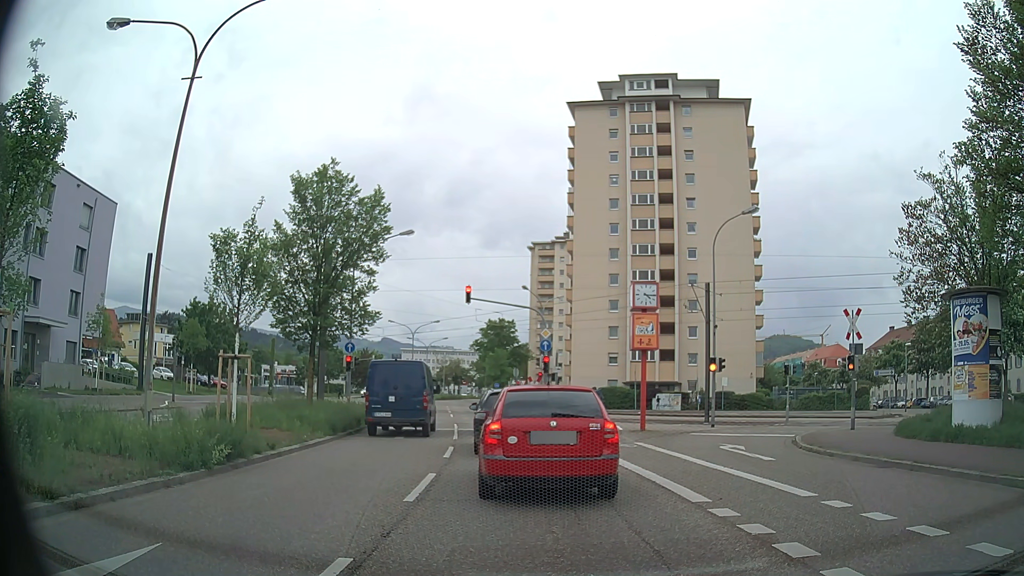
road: secondary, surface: asphalt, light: Day
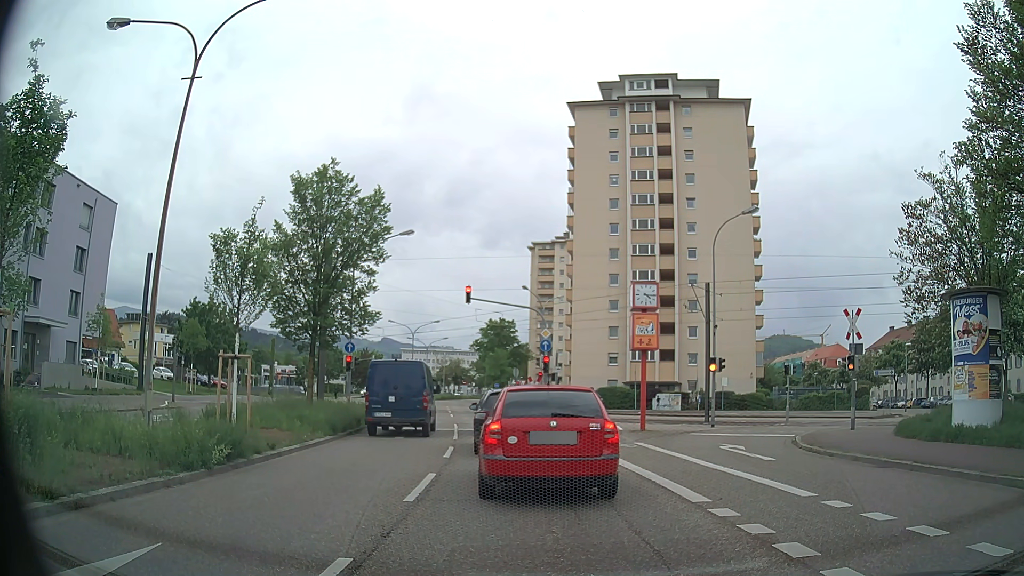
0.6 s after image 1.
(0.0, 0.0) m; 0°
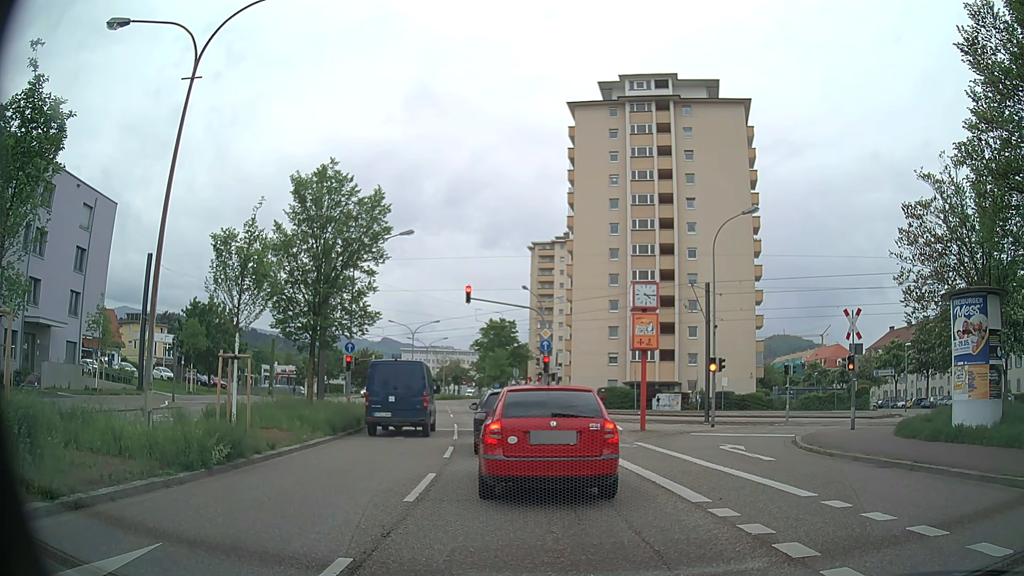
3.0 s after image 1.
(0.0, 0.0) m; 0°
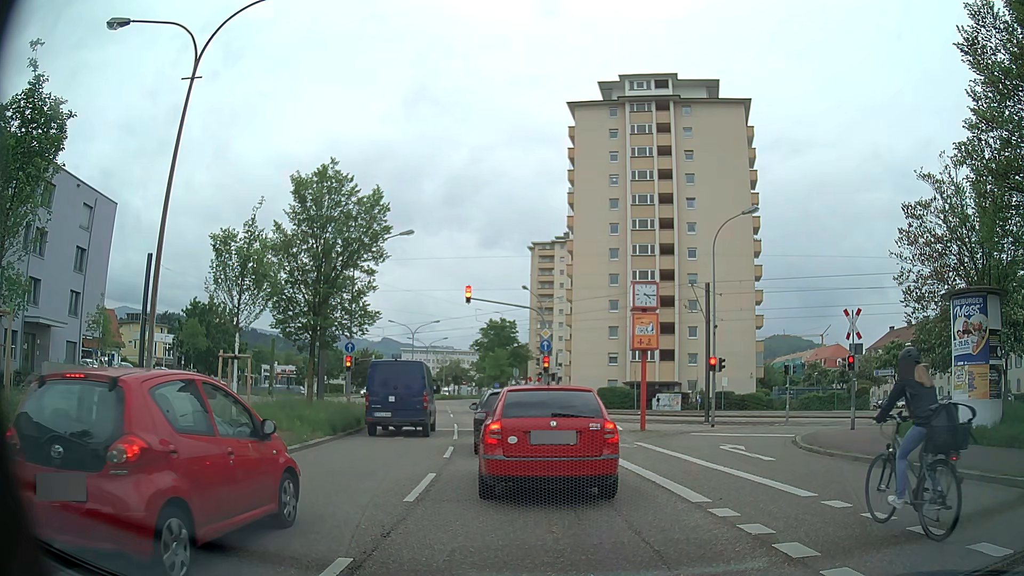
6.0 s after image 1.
(0.0, 0.0) m; 0°
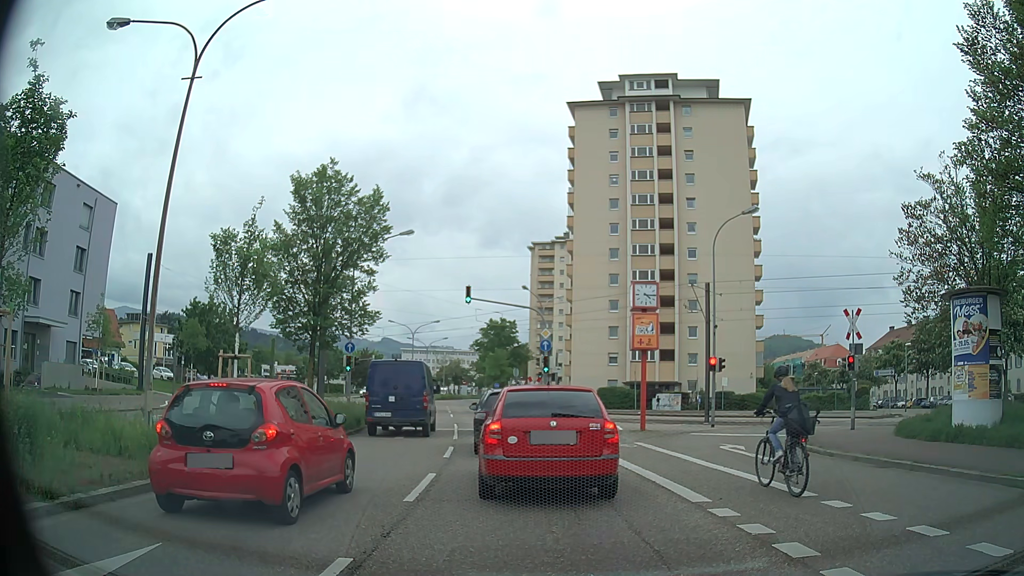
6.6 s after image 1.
(0.0, 0.0) m; 0°
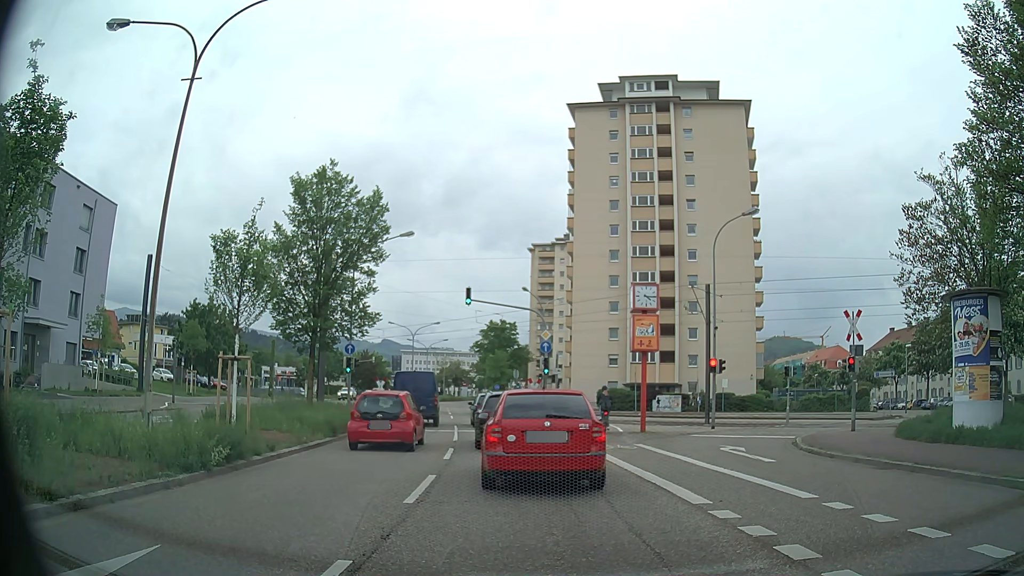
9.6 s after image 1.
(0.0, 0.0) m; 0°
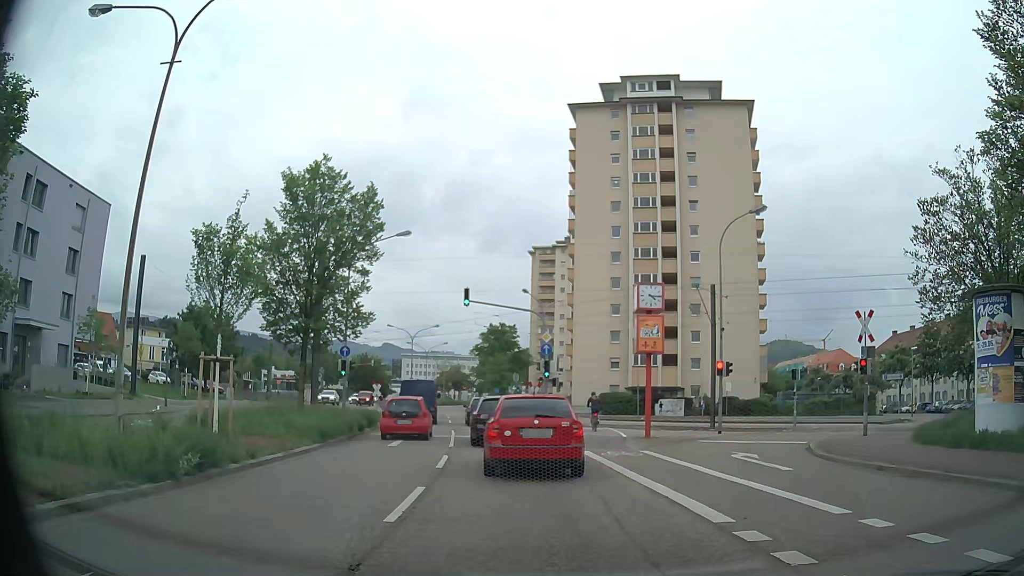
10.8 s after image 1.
(0.0, +1.2) m; 0°
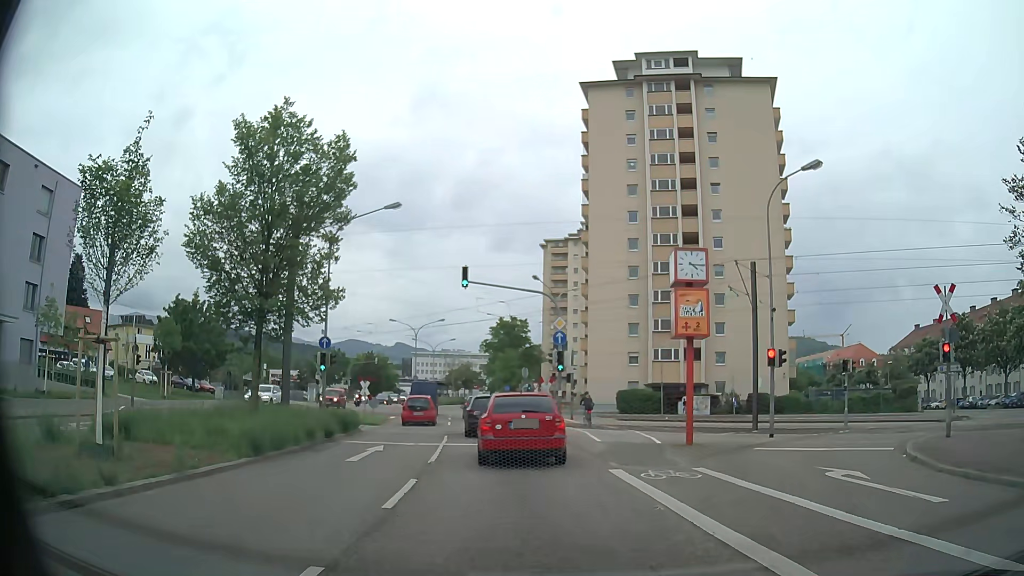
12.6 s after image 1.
(+0.1, +5.4) m; 0°
(0, +10) (-1, +20) (-3, +30) (-4, +40) (-6, +50) (-7, +60) (-8, +69) (-10, +79) (-11, +89) (-12, +99) m
